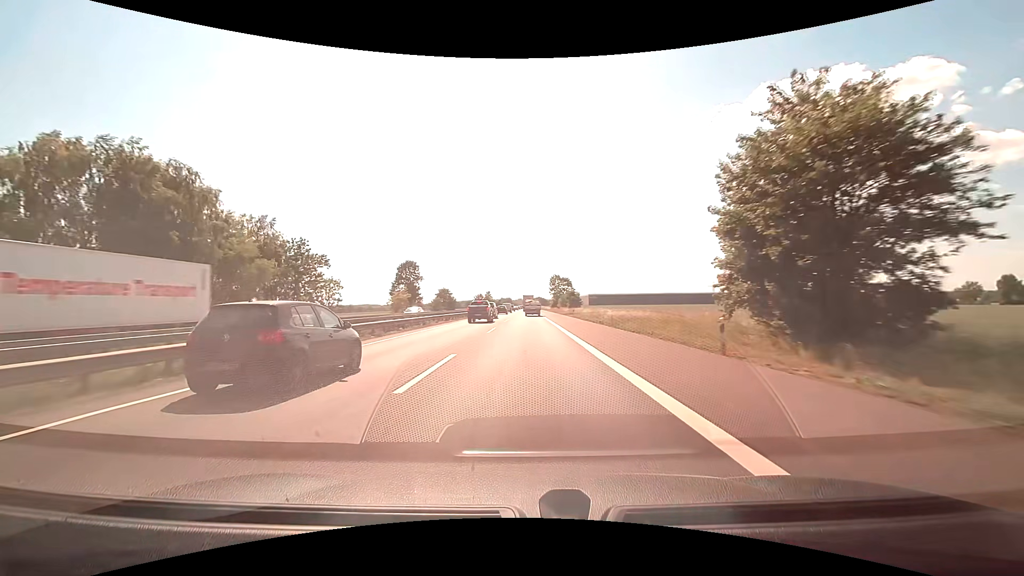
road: motorway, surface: asphalt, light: Day
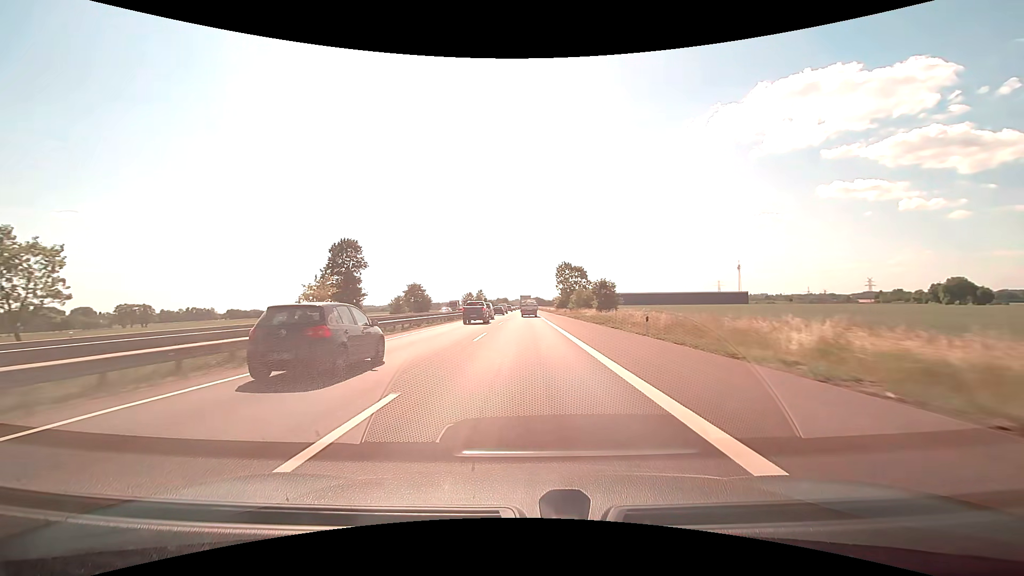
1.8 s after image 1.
(+0.2, +41.7) m; 0°
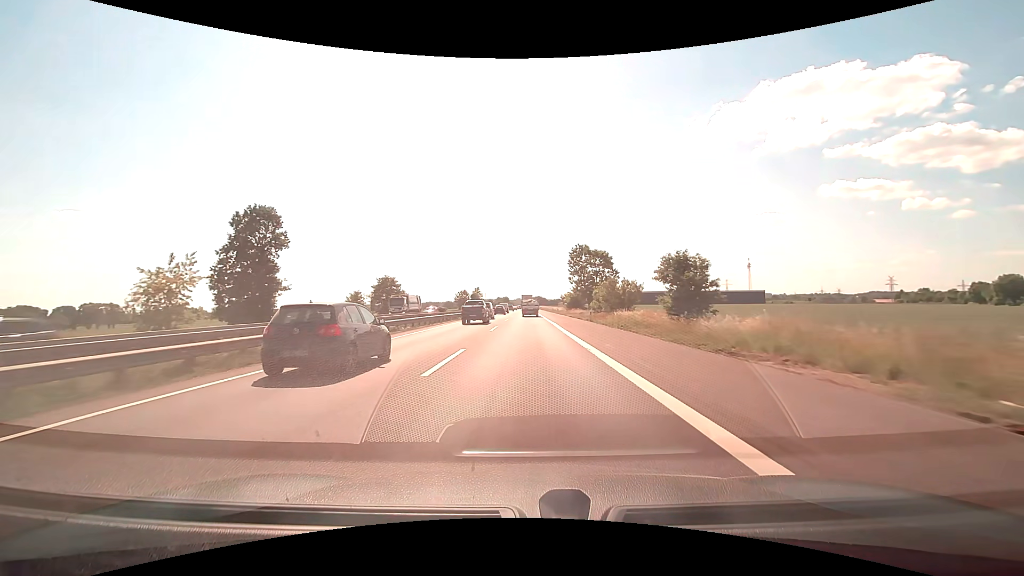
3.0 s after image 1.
(-0.1, +27.8) m; 0°
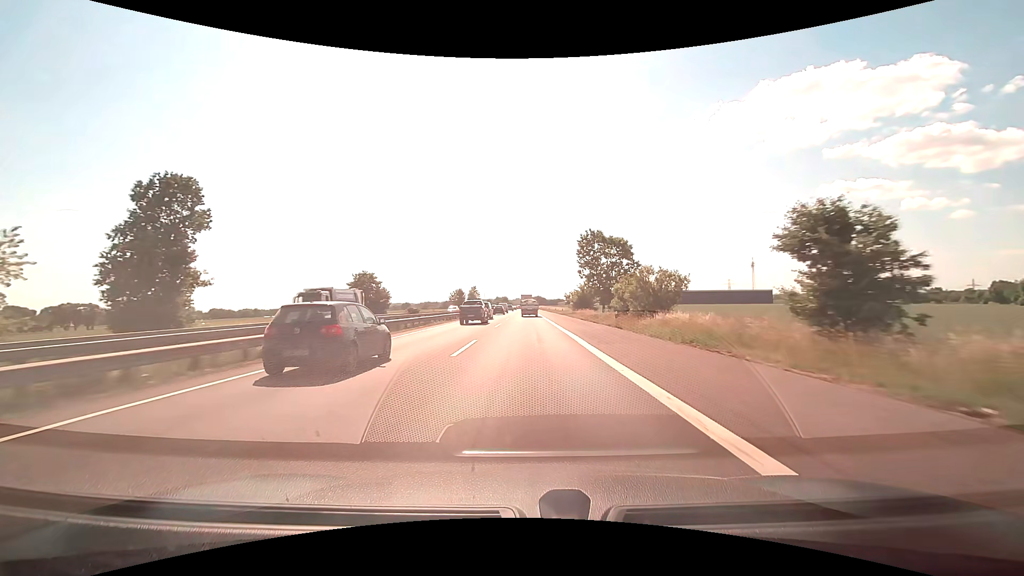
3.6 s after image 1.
(0.0, +13.9) m; 0°
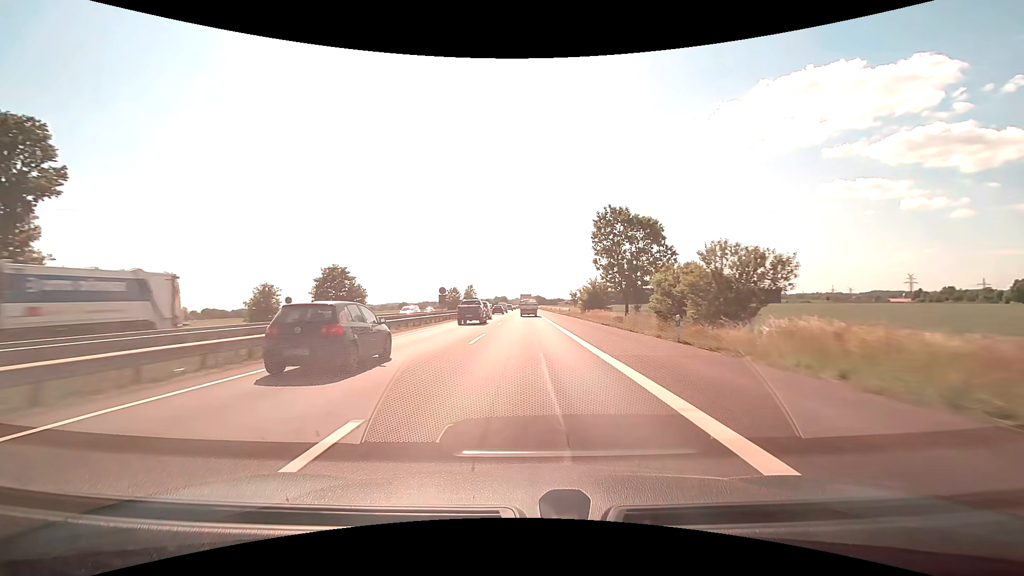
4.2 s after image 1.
(0.0, +13.7) m; 0°
